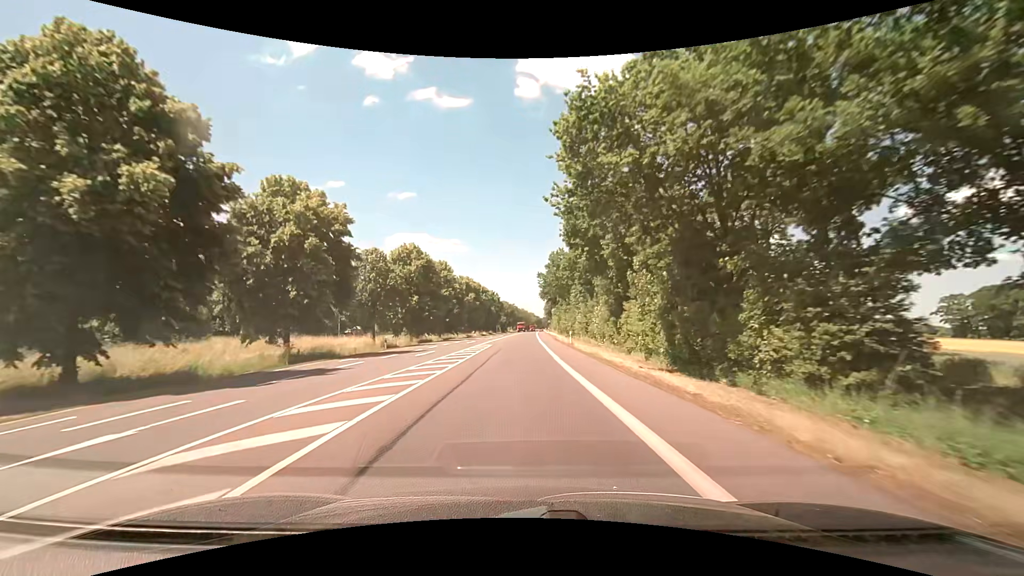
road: primary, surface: asphalt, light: Day
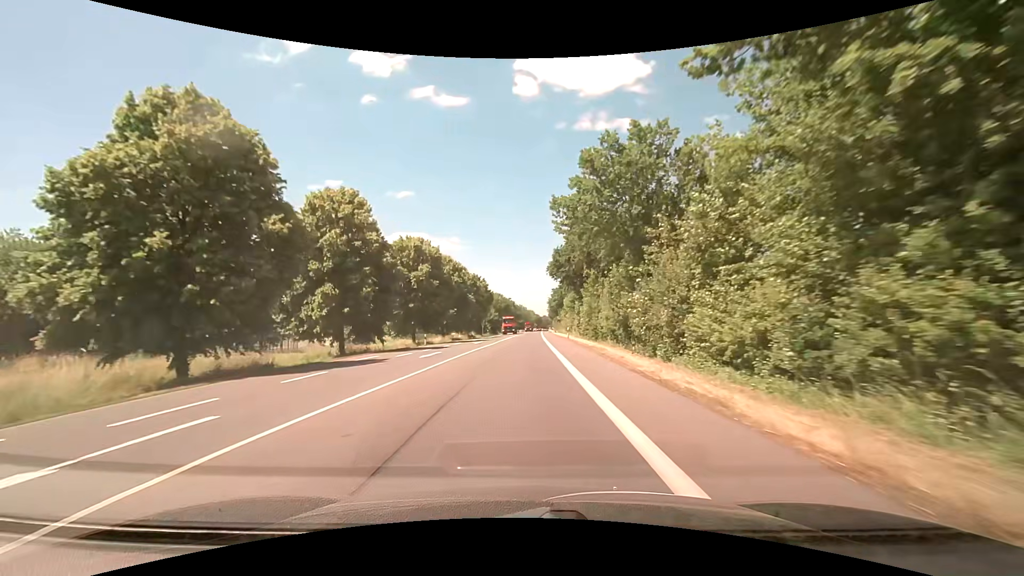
(+0.2, +42.2) m; 0°
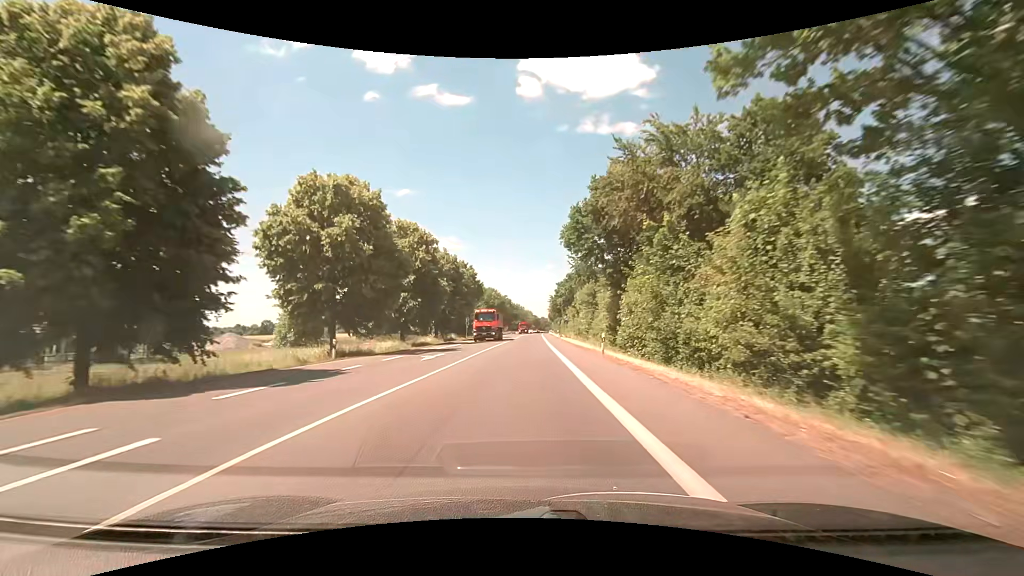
(+0.2, +21.9) m; +1°
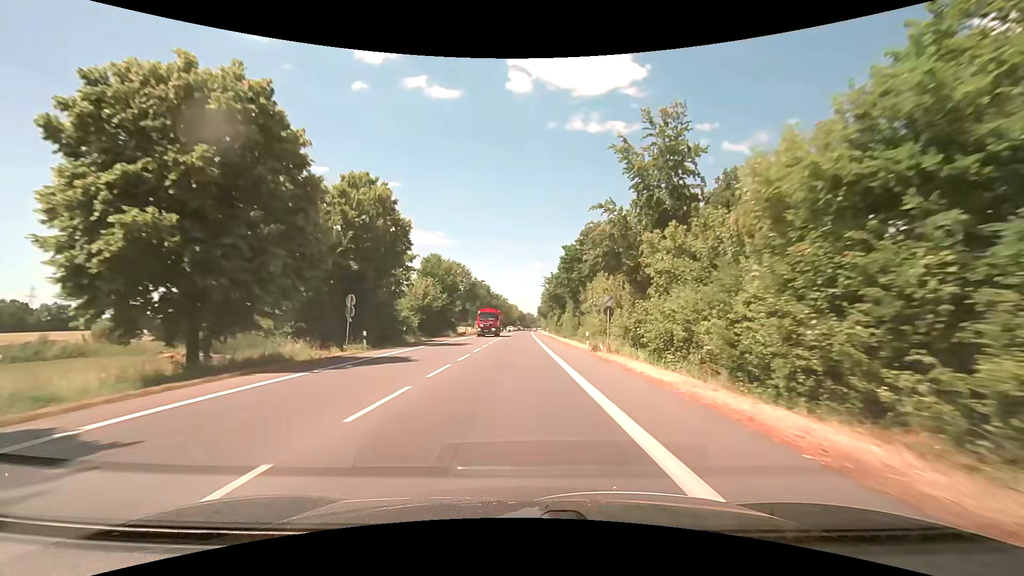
(+0.8, +44.7) m; +2°
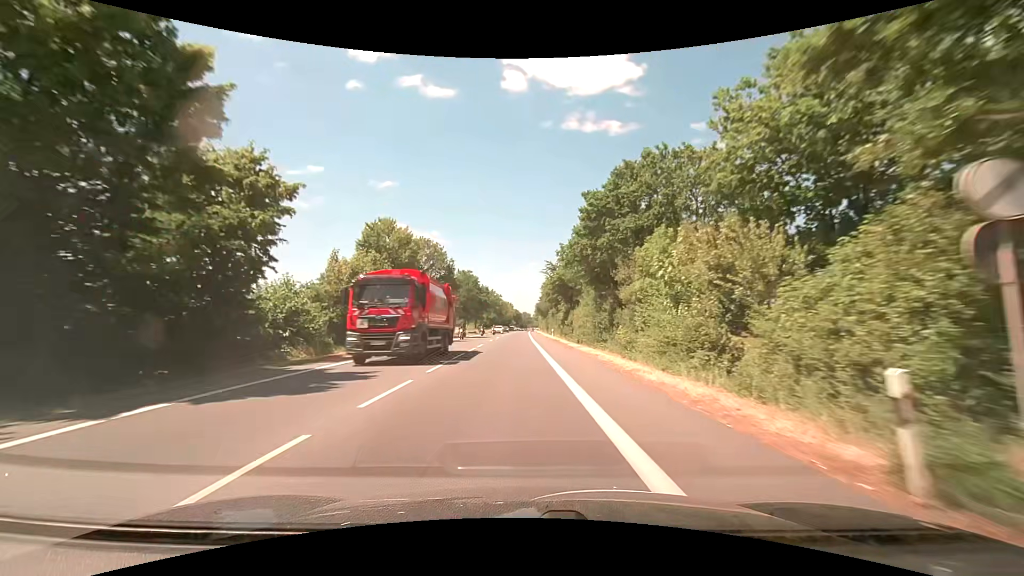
(+0.3, +22.9) m; +1°
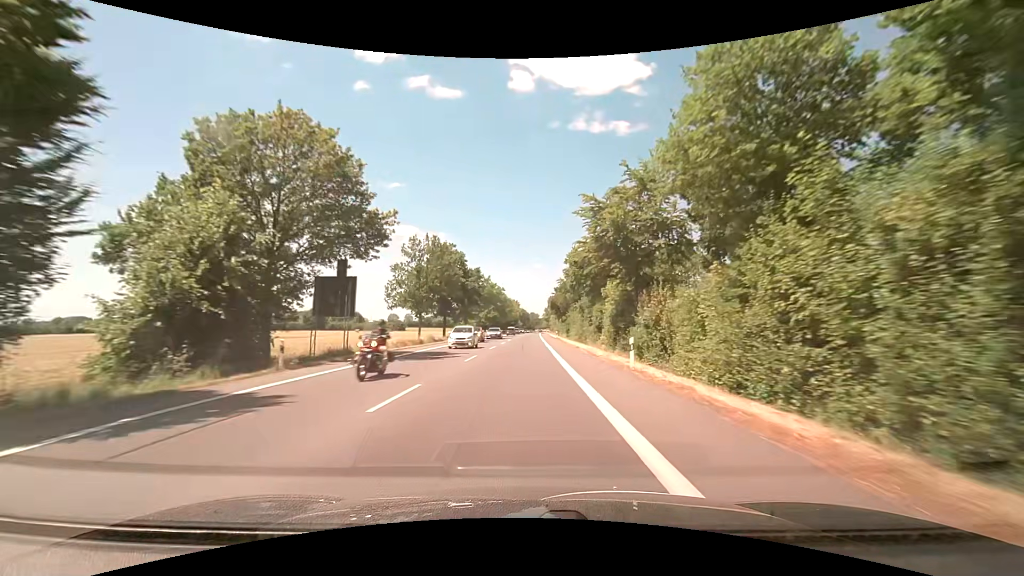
(-0.5, +36.8) m; -1°
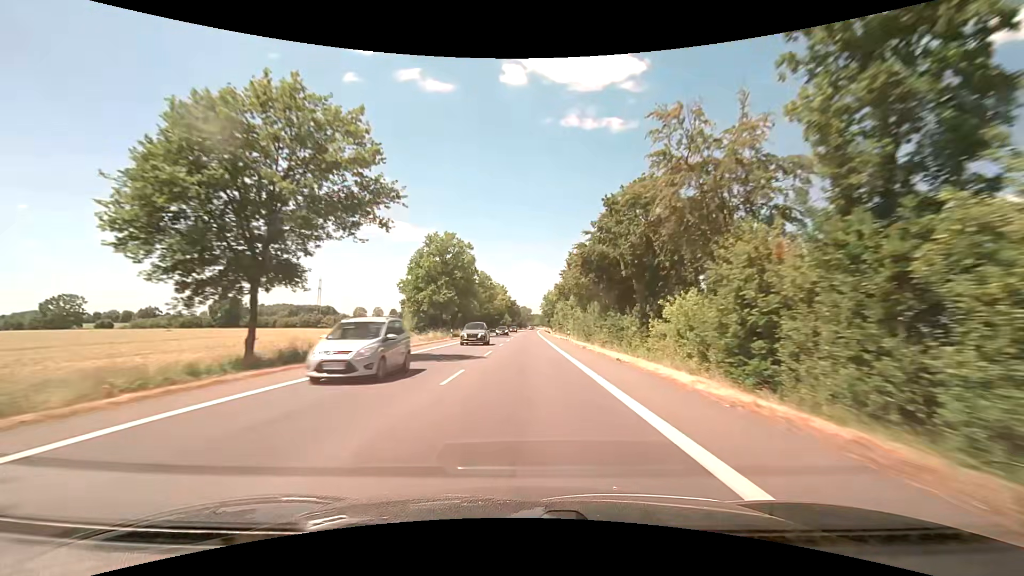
(+0.7, +69.4) m; +1°
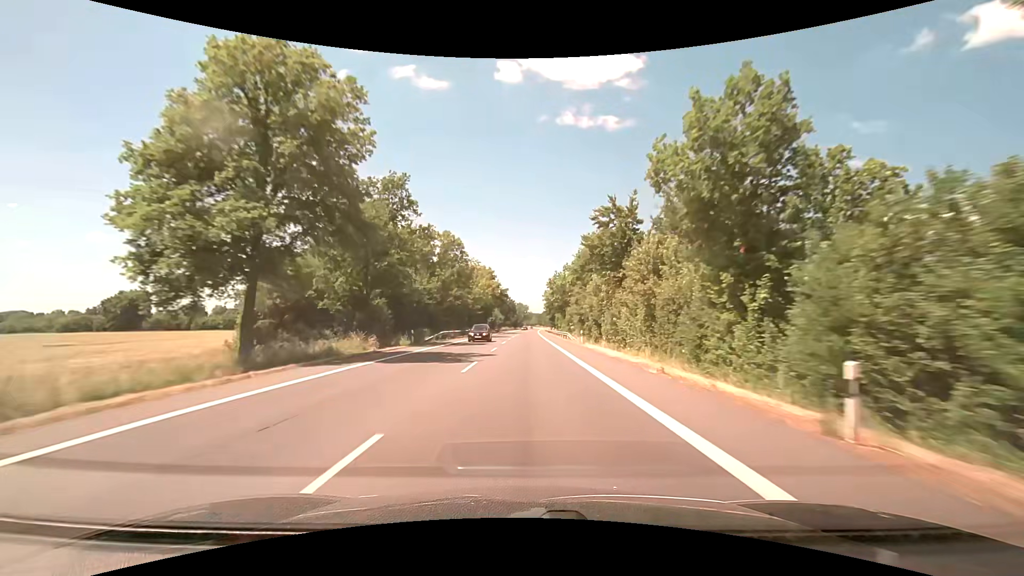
(+0.3, +45.7) m; 0°
(0, +10) (0, +20) (0, +30) (0, +40) (0, +50) (+1, +60) (+1, +70) (+1, +80) (+1, +90) (+2, +100) m
